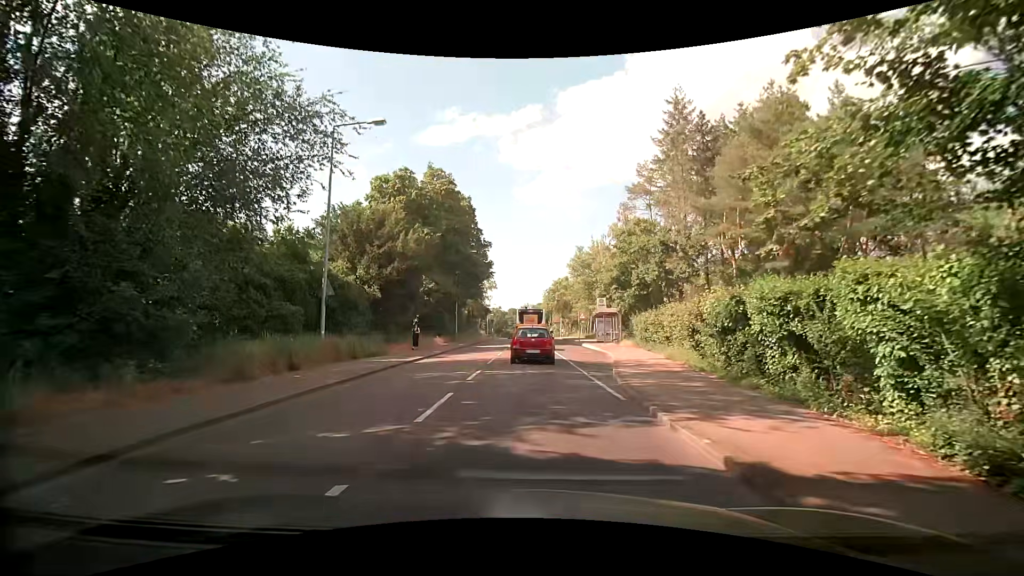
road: tertiary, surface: asphalt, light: Day
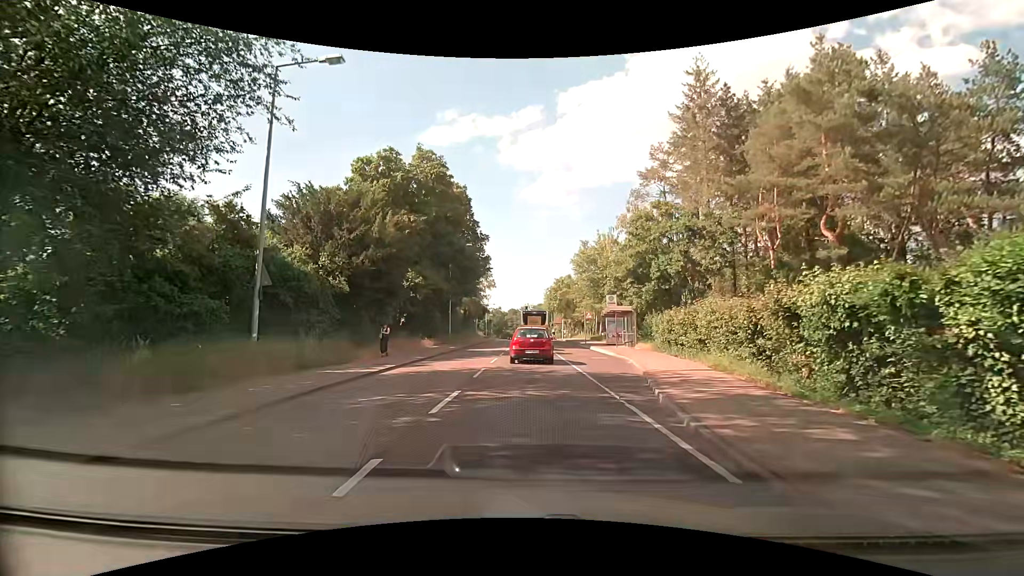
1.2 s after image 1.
(+0.1, +5.2) m; -1°
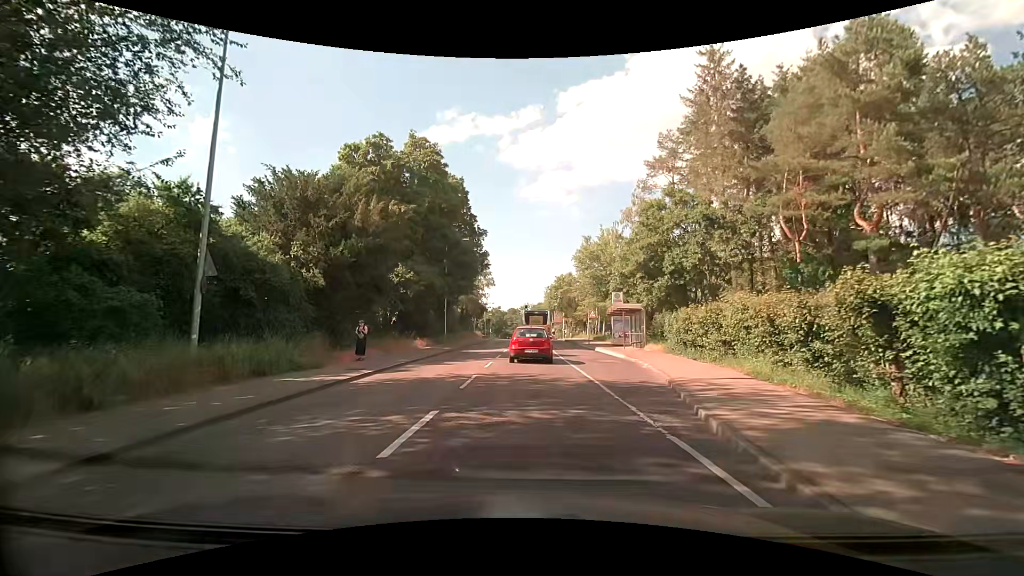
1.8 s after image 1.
(+0.1, +2.8) m; +1°
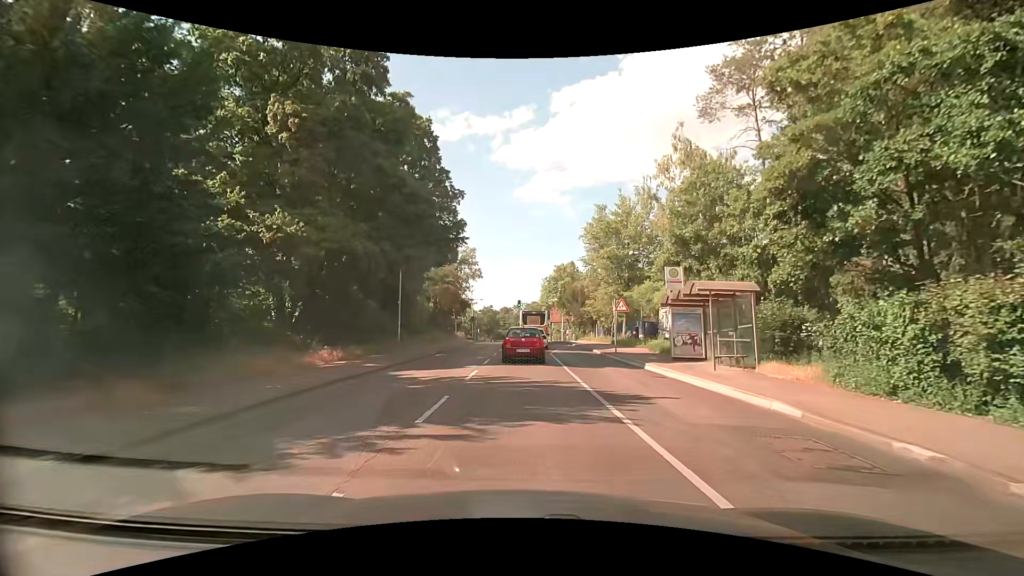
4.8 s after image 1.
(+0.3, +16.1) m; +2°
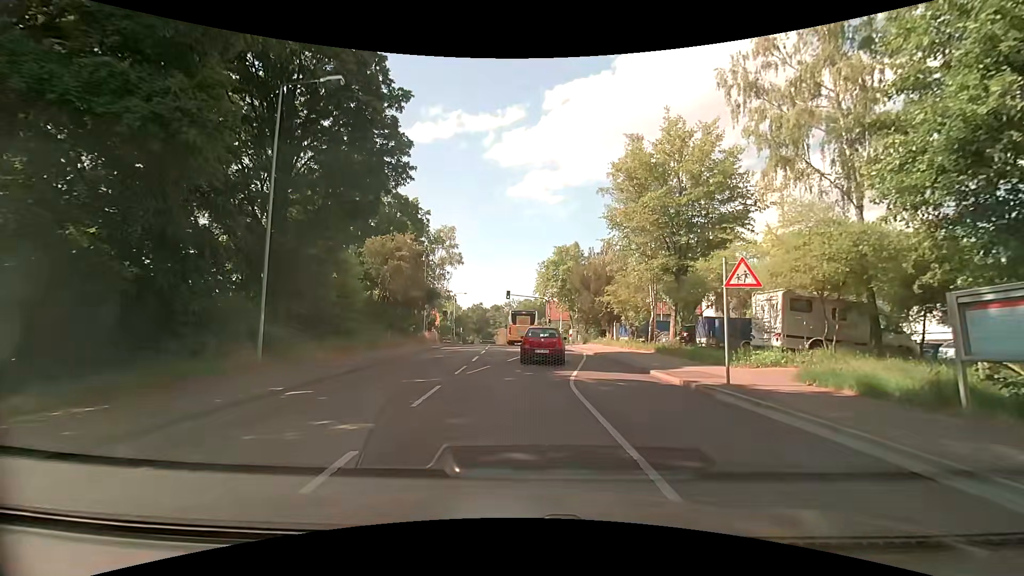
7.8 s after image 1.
(-0.1, +16.6) m; +1°
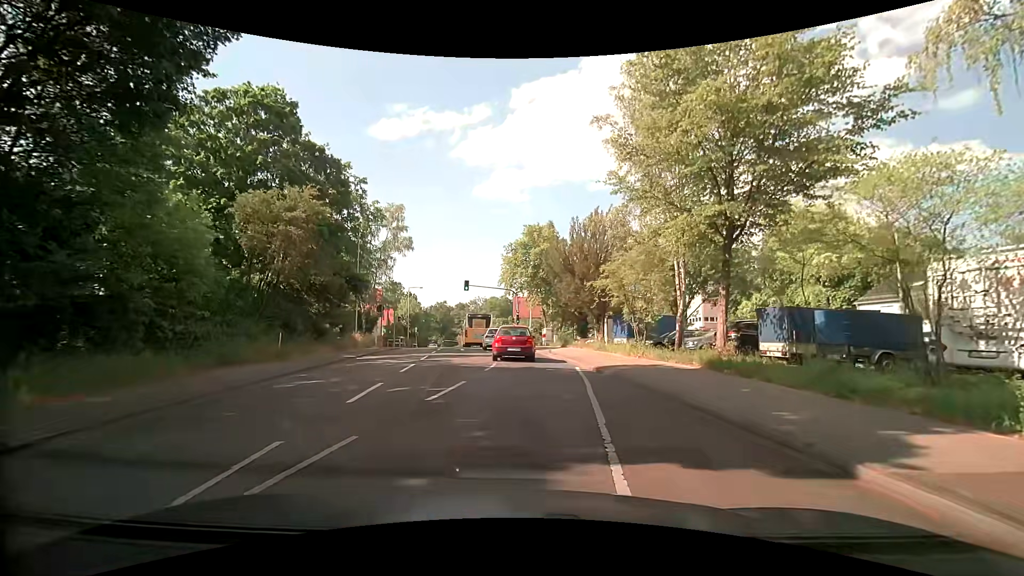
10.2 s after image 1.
(+0.1, +11.4) m; +4°
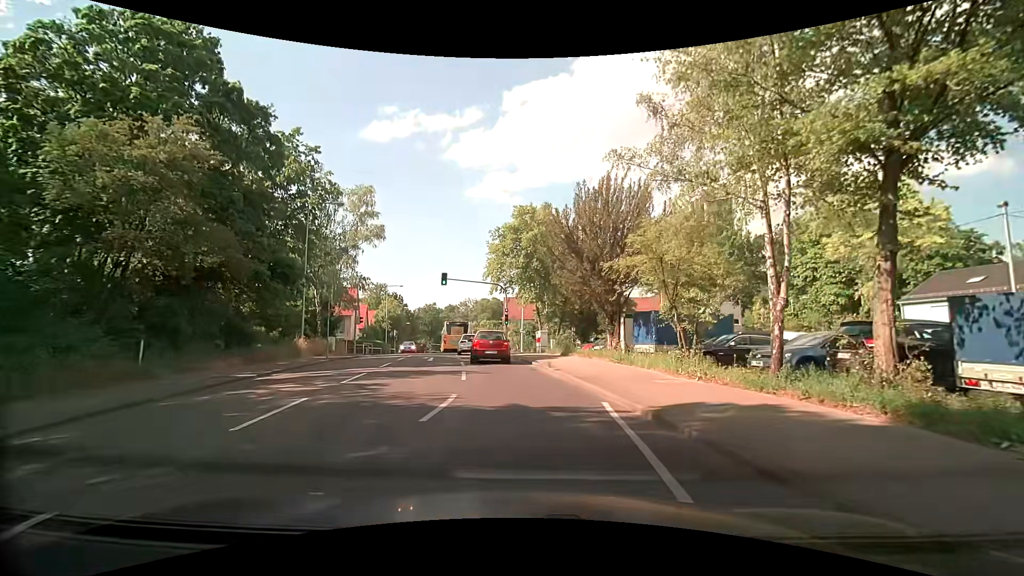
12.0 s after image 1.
(0.0, +8.1) m; 0°
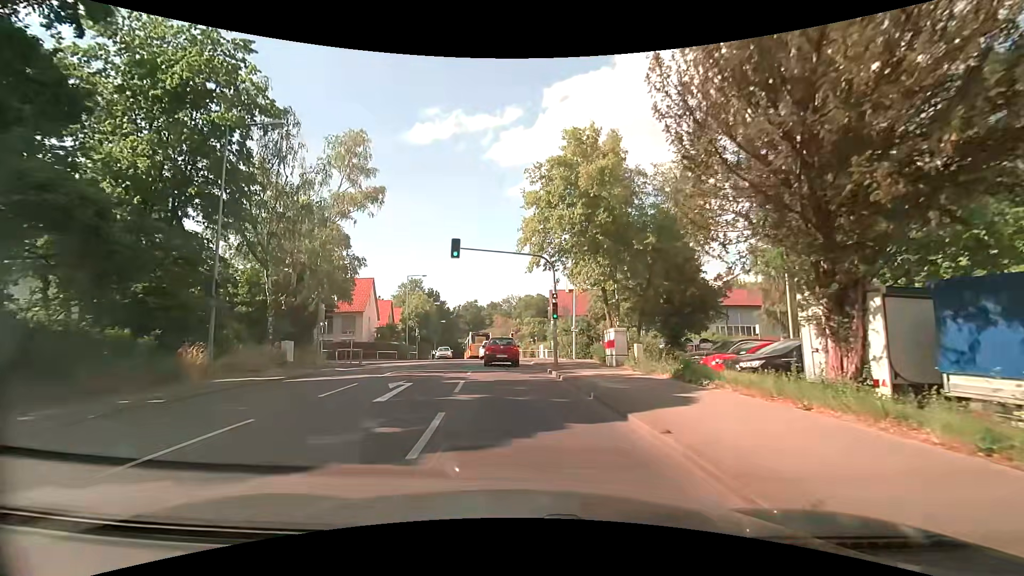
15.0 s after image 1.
(-0.5, +14.4) m; -5°
(0, +10) (-1, +20) (-2, +30) (-3, +40) (-4, +50) (-5, +60) (-6, +70) (-8, +80) (-9, +89) (-10, +99) m
